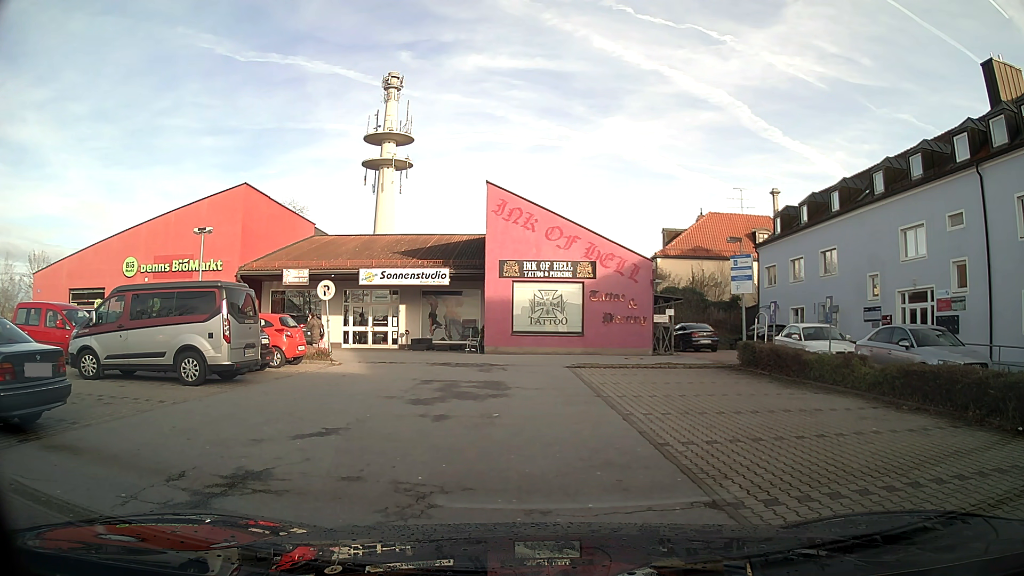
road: service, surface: asphalt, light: Day
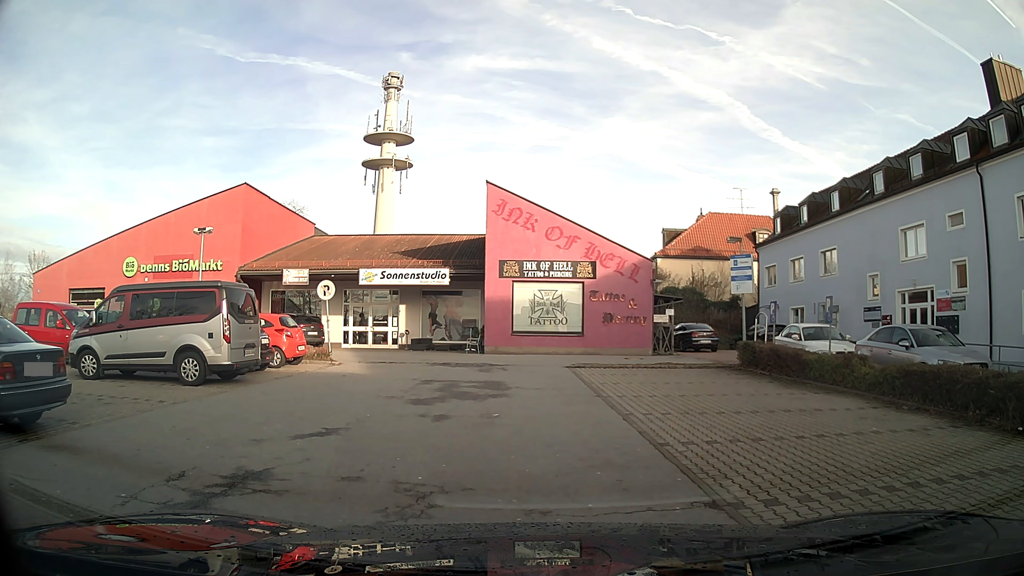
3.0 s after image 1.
(0.0, 0.0) m; 0°
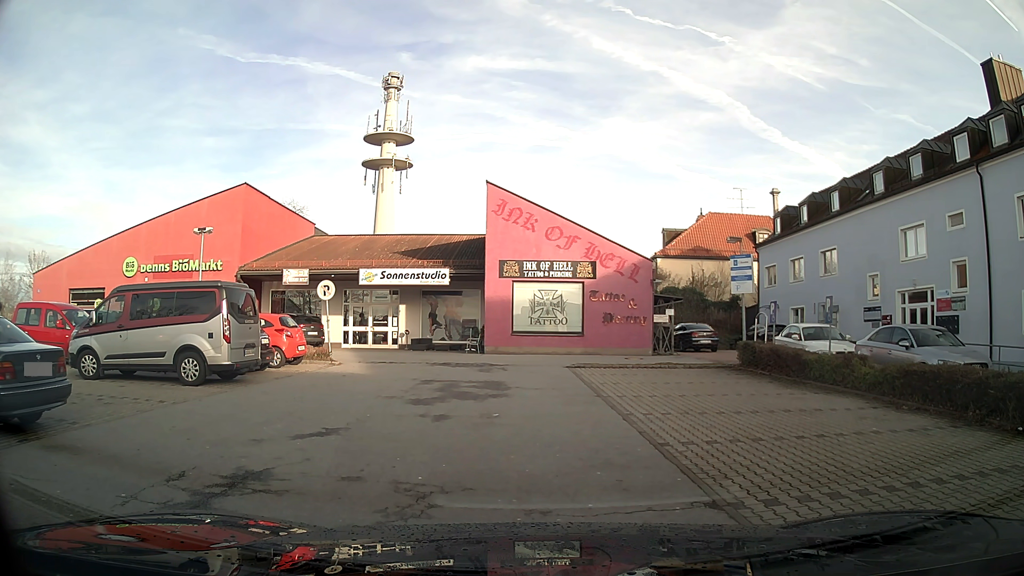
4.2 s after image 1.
(0.0, 0.0) m; 0°
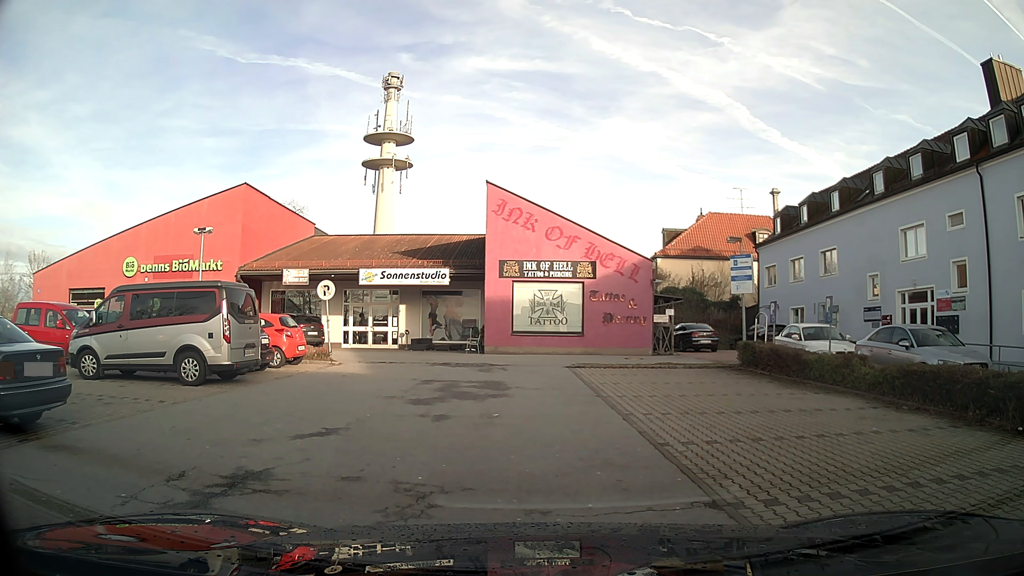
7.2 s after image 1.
(0.0, 0.0) m; 0°
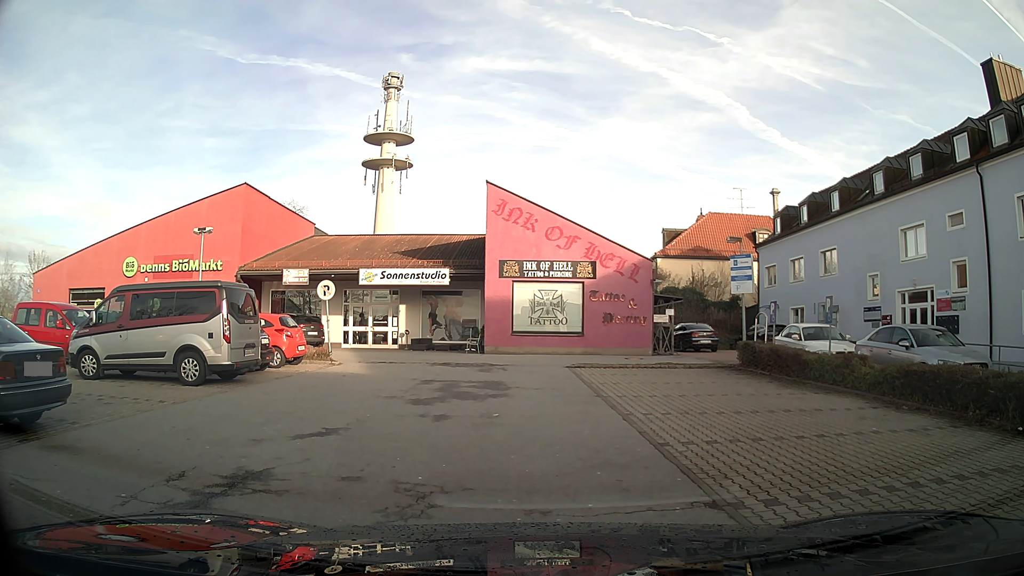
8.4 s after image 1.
(0.0, 0.0) m; 0°
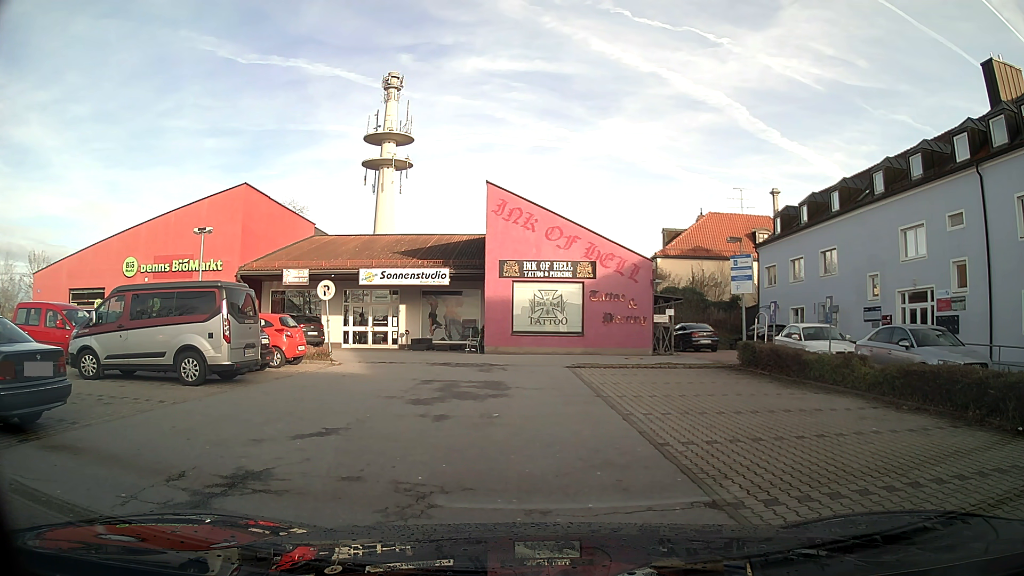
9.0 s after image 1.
(0.0, 0.0) m; 0°
(-2, +10) (-4, +20) (-11, +26) (-21, +27) (-31, +26) (-37, +19) (-36, +9) (-35, -1) (-31, -9) (-23, -15) m
